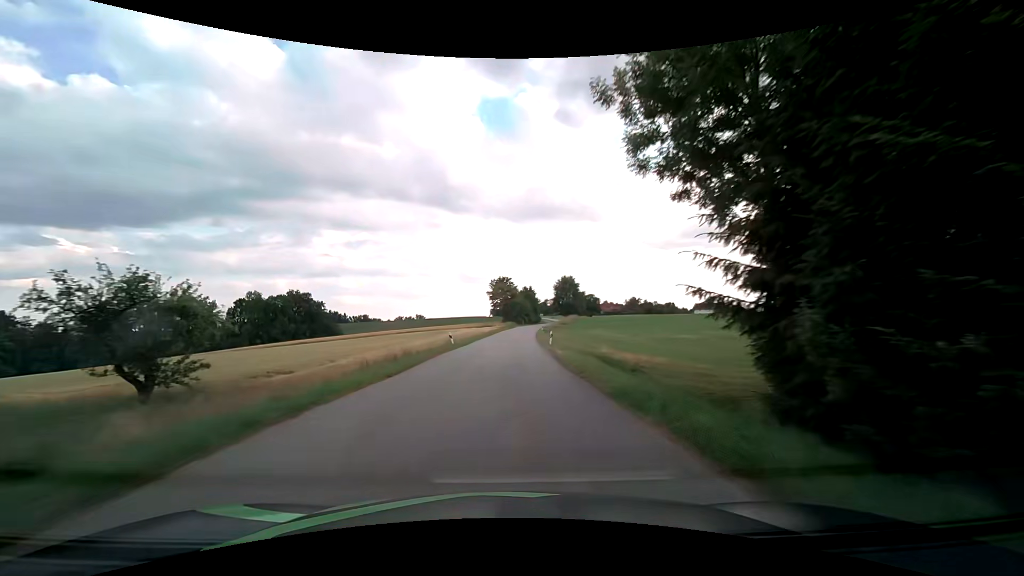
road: tertiary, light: Day
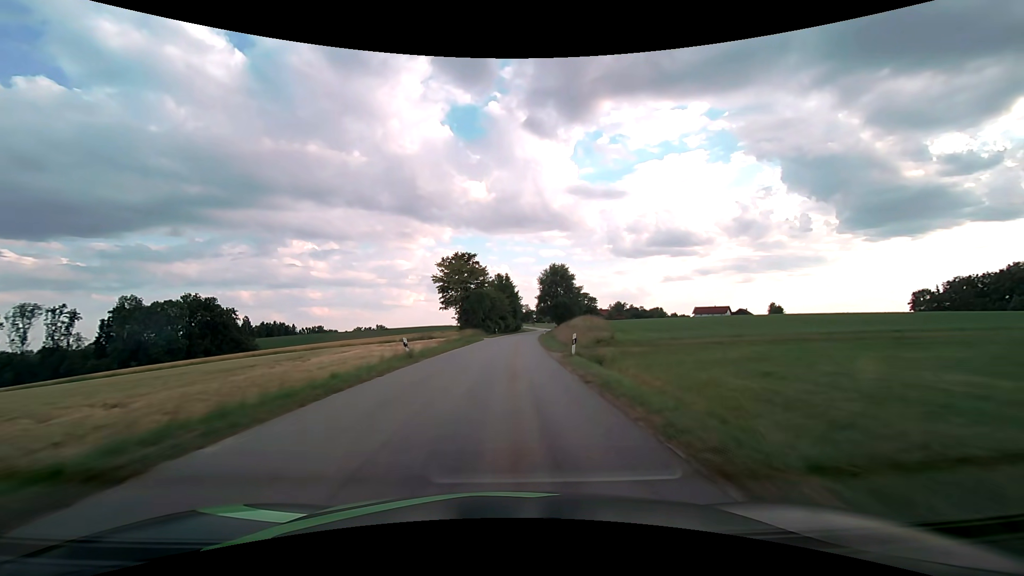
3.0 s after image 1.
(+1.1, +57.8) m; +3°
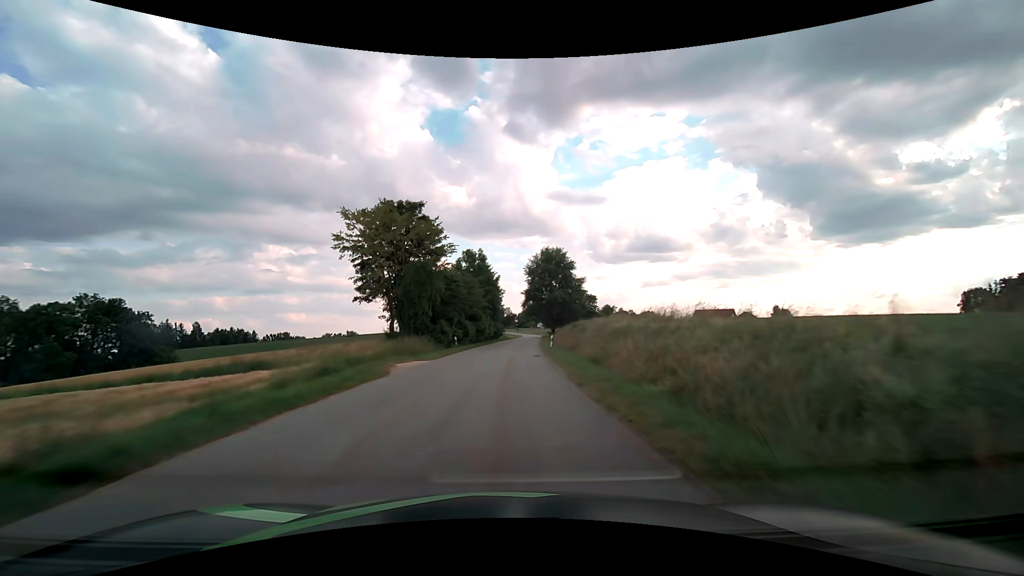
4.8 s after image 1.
(+0.7, +35.4) m; +2°
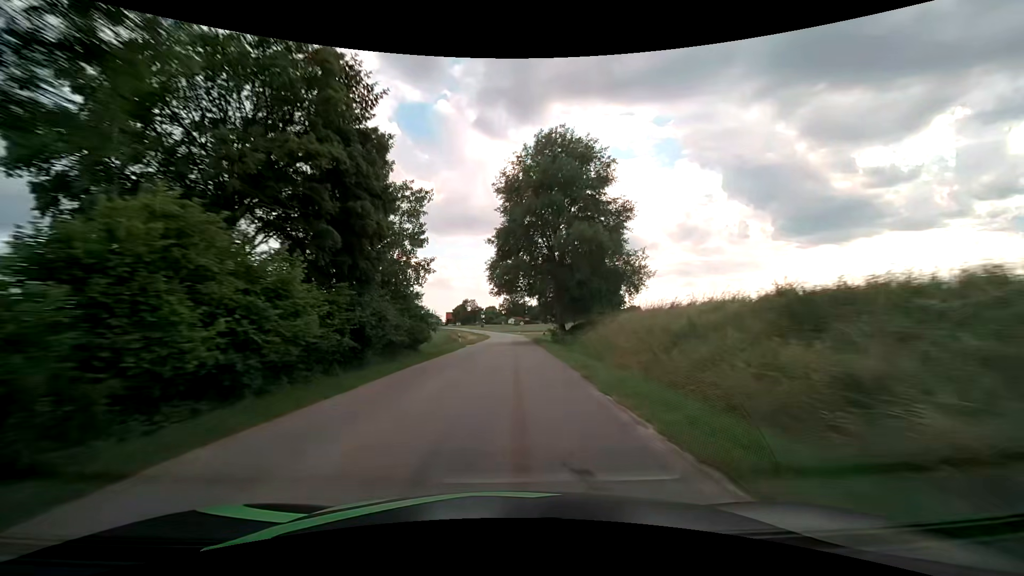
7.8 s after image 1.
(+1.9, +58.7) m; +4°
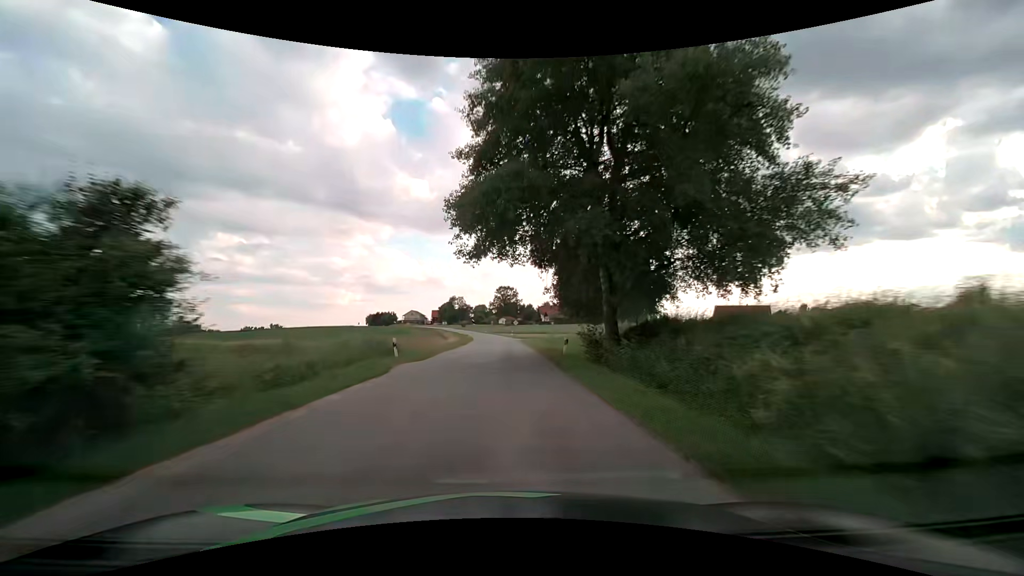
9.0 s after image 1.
(+0.2, +23.0) m; +1°
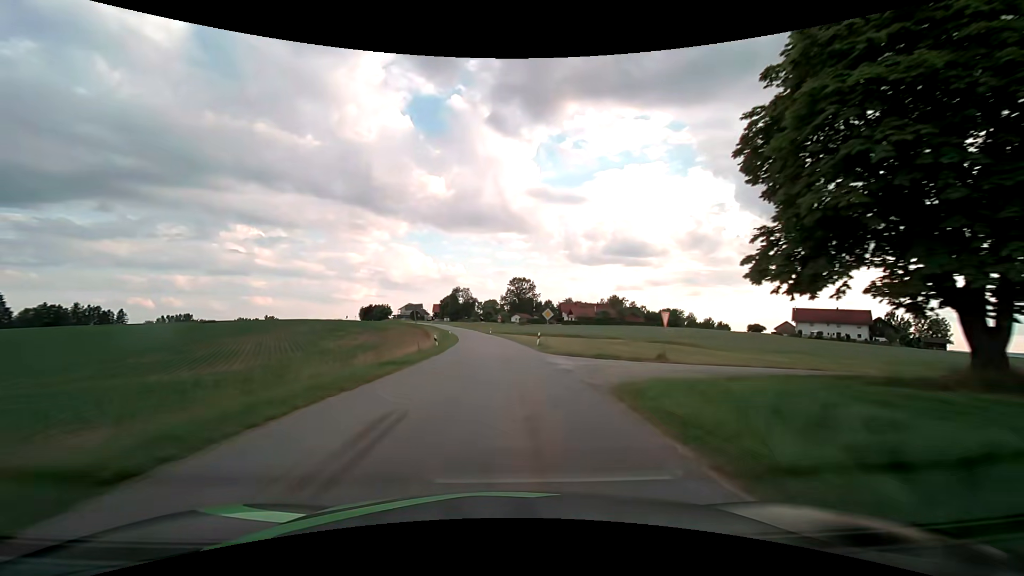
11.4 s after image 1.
(-0.2, +45.2) m; -1°
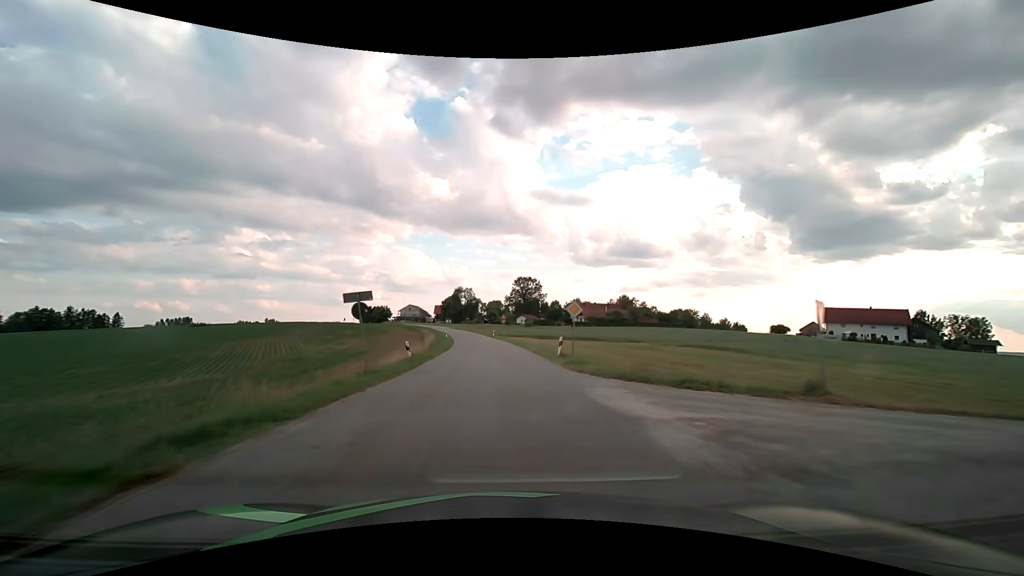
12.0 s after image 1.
(0.0, +11.2) m; 0°
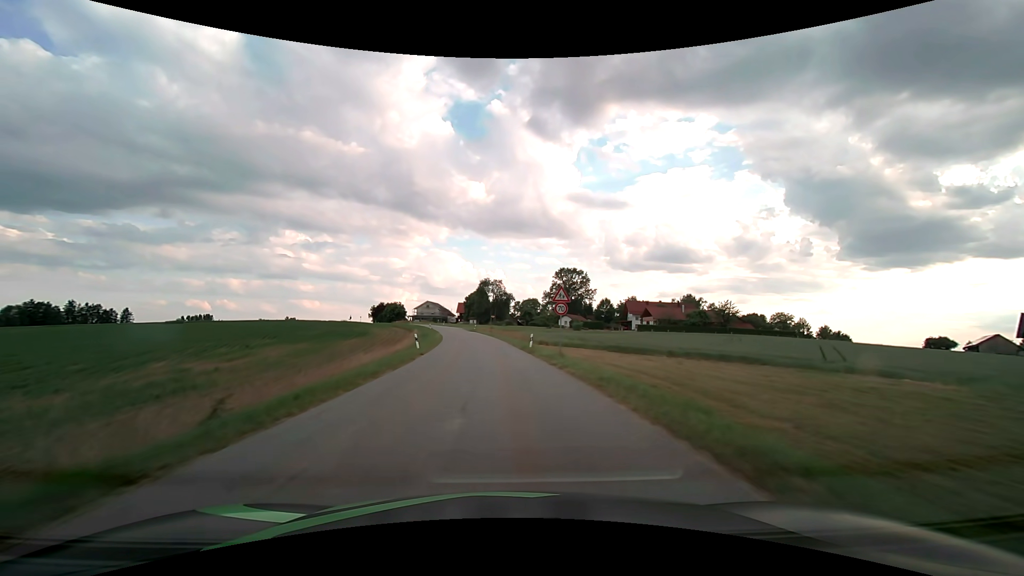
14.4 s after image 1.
(-1.2, +42.8) m; -4°
(0, +10) (0, +20) (-1, +30) (-2, +40) (-3, +50) (-4, +60) (-6, +70) (-7, +80) (-10, +89) (-12, +99) m
